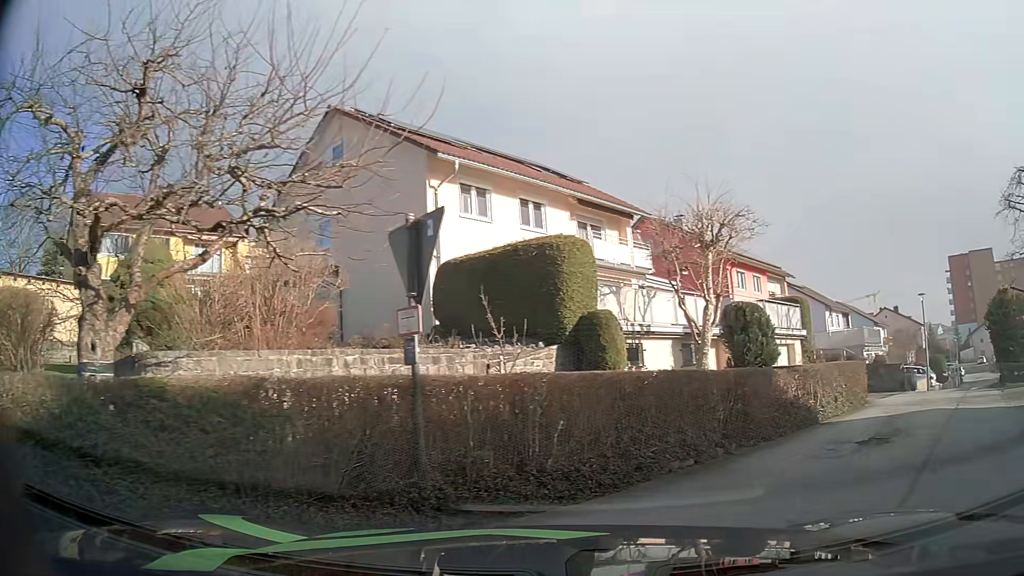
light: Day
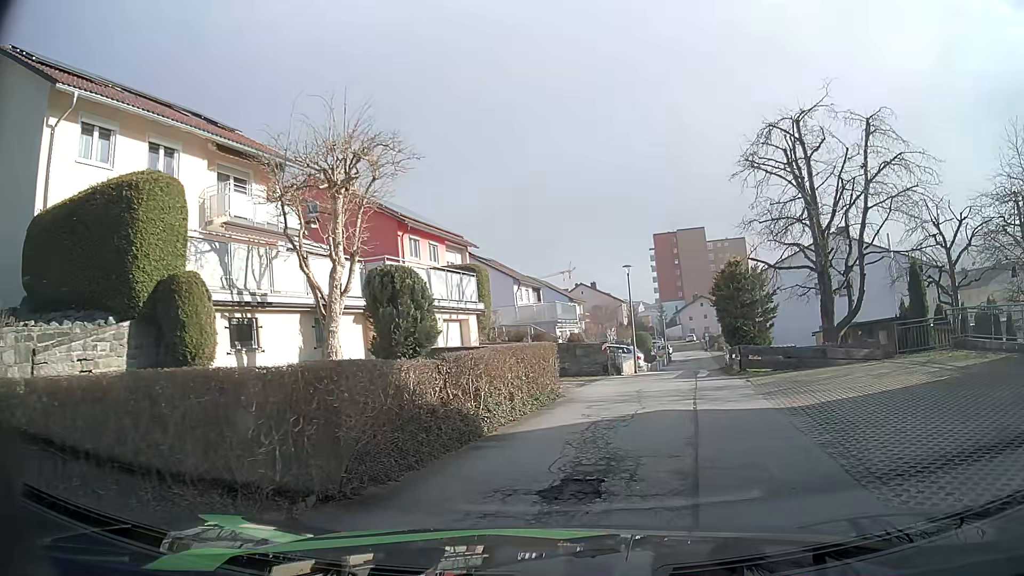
(+1.1, +4.3) m; +25°
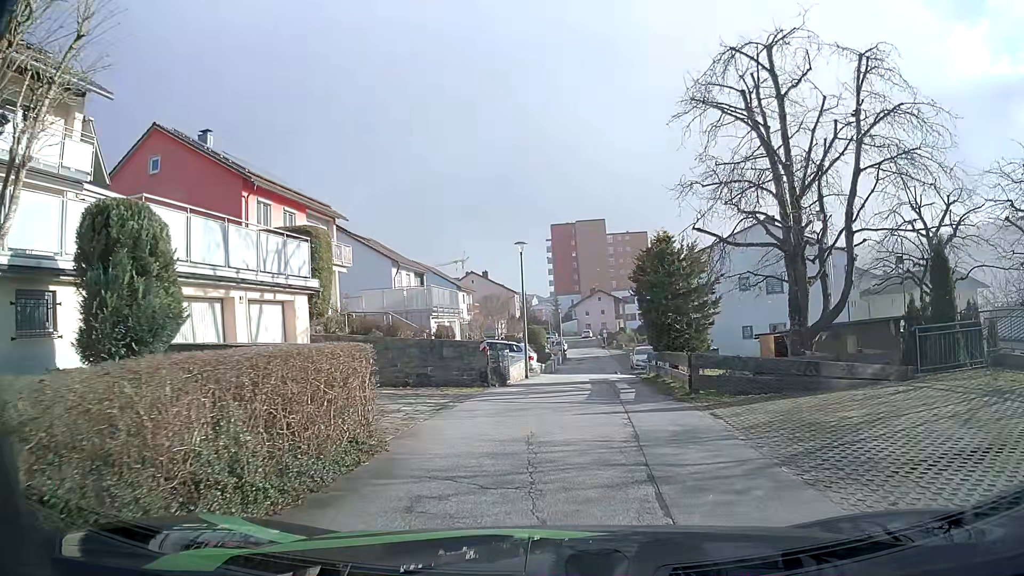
(+0.6, +6.9) m; +9°
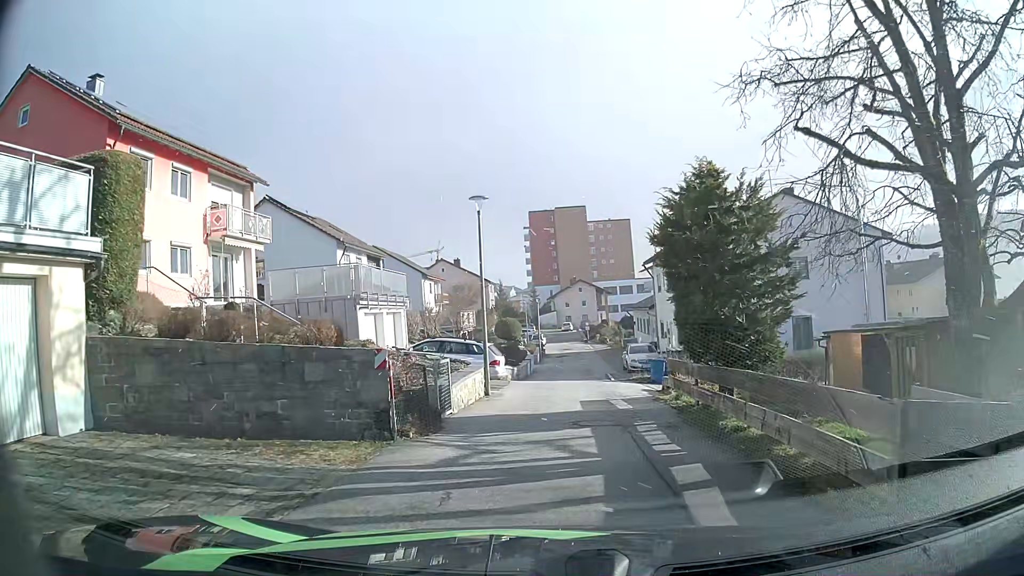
(+0.1, +8.3) m; +2°
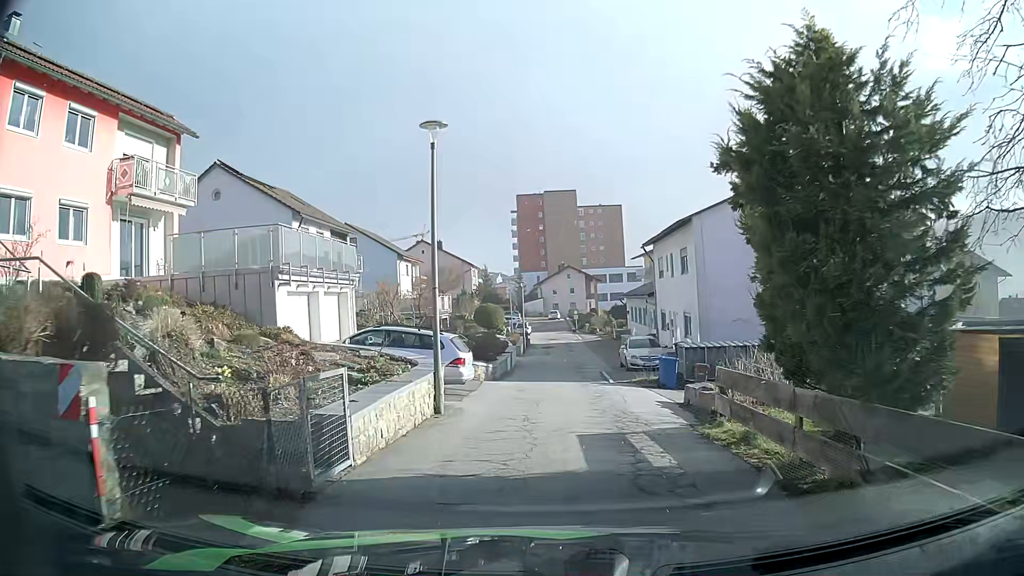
(0.0, +5.7) m; +1°
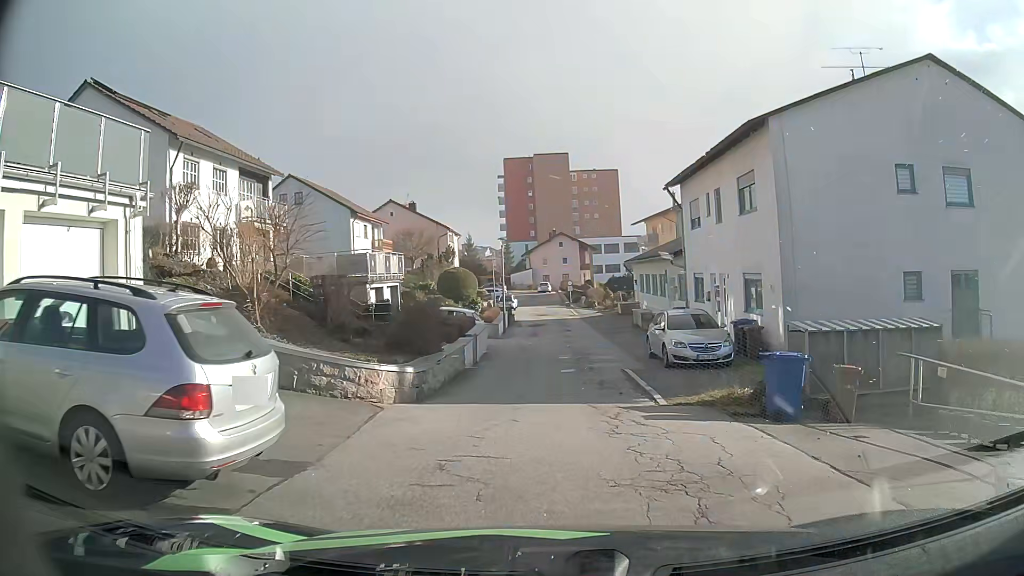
(0.0, +12.2) m; 0°
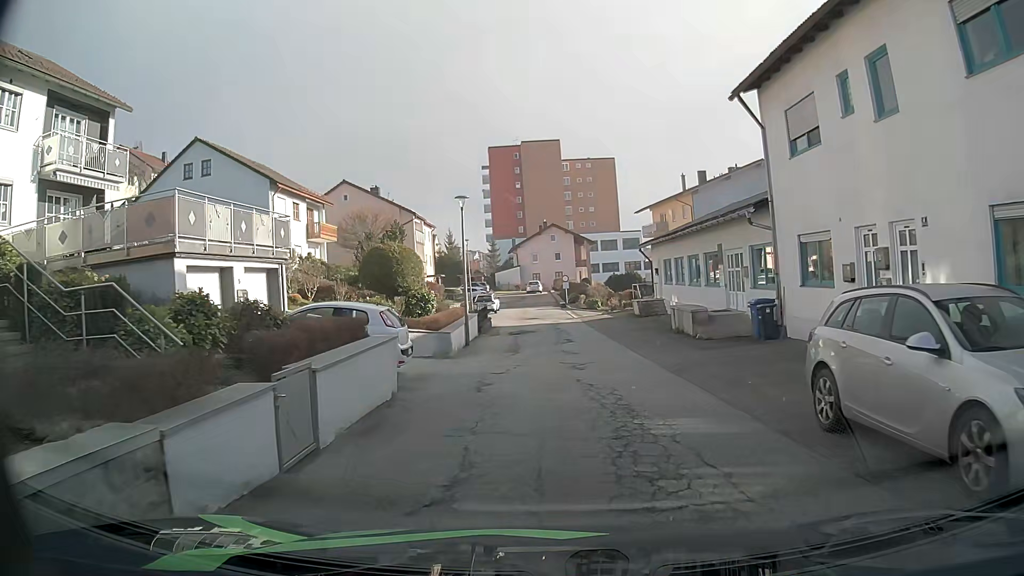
(+0.1, +14.0) m; +1°
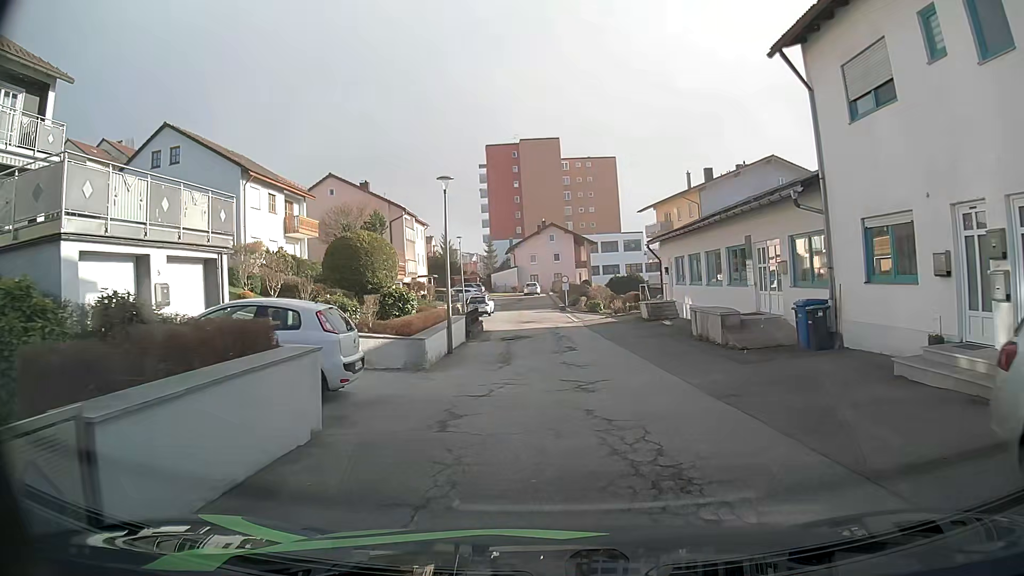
(0.0, +3.8) m; -1°
